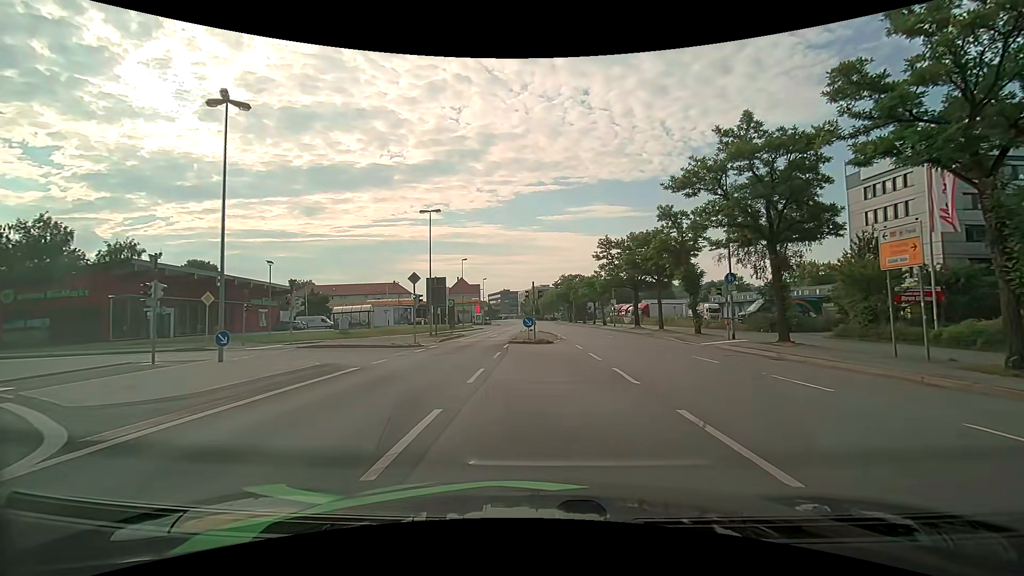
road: primary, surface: asphalt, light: Day
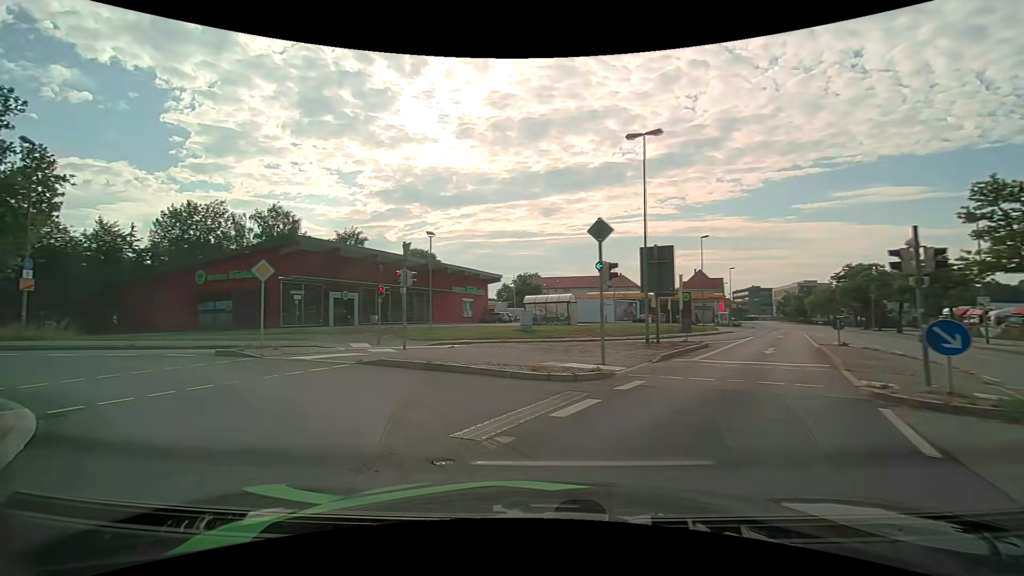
(-2.0, +16.2) m; -26°
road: primary_link
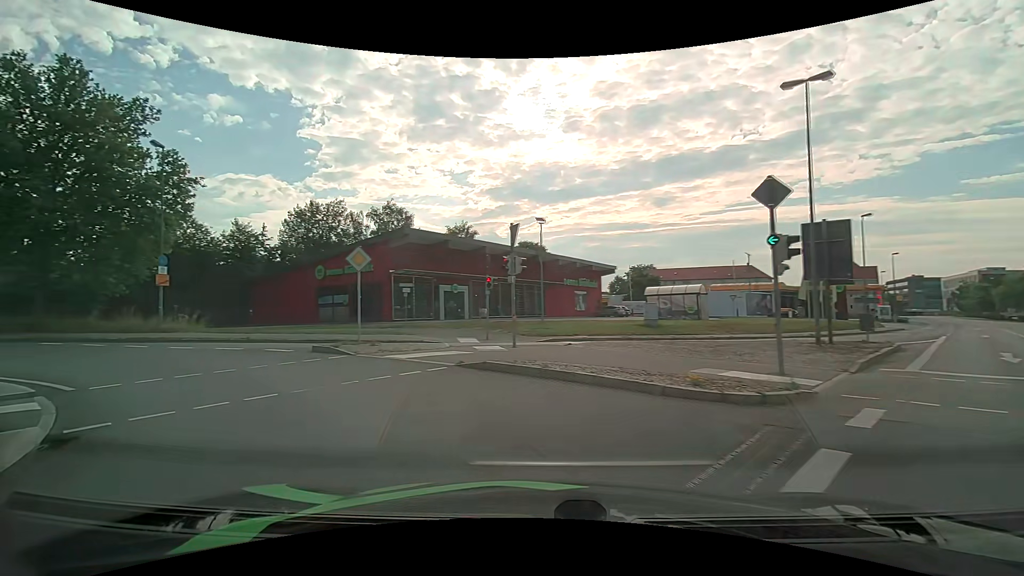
(-0.3, +3.0) m; -14°
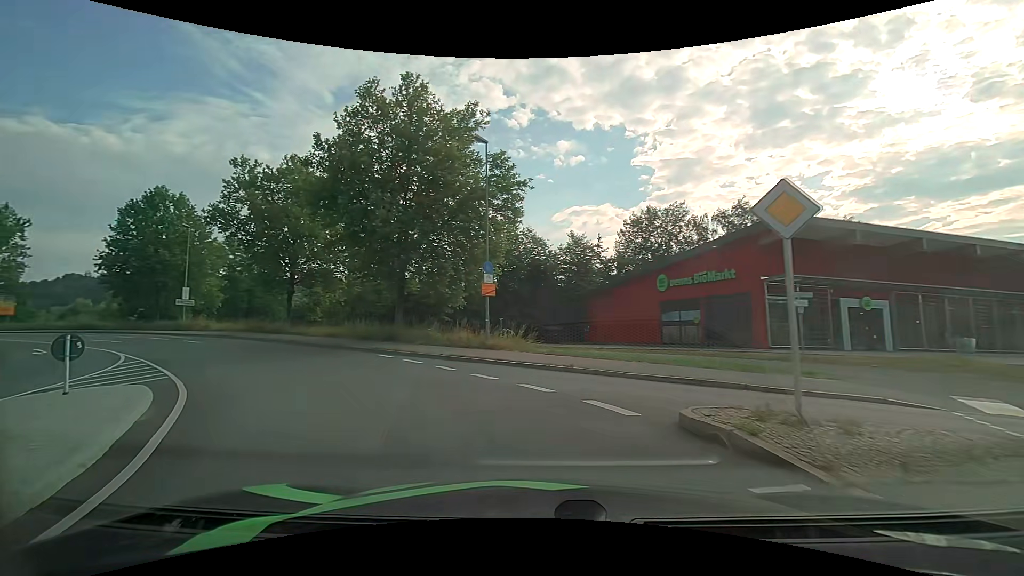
(-3.0, +9.0) m; -37°
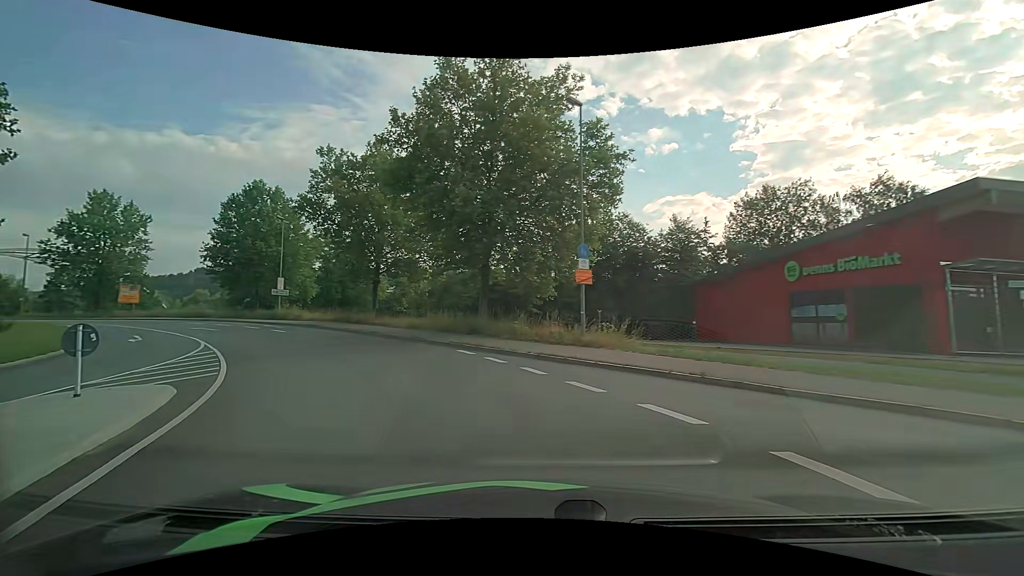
(-0.3, +3.4) m; -10°
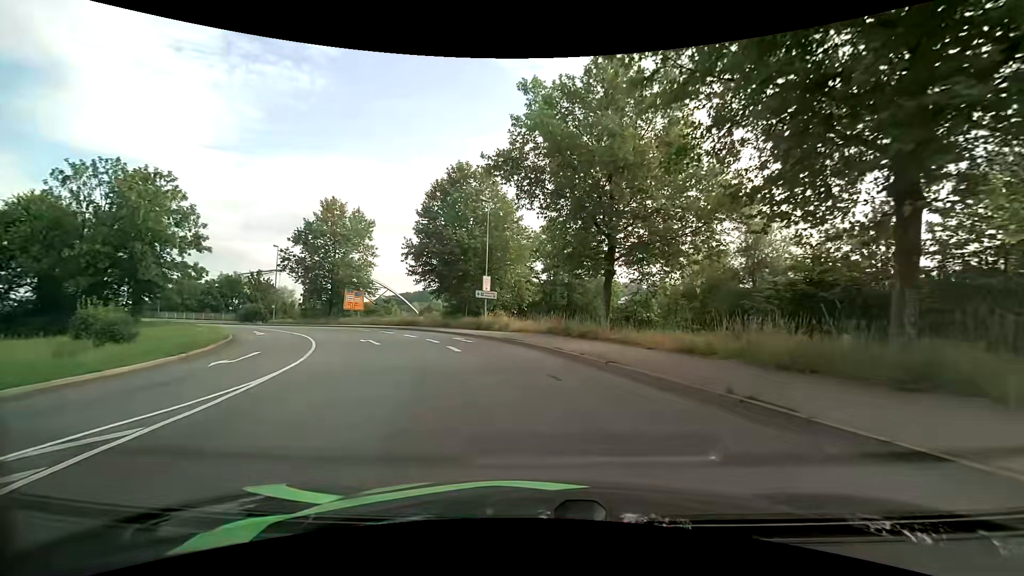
(-4.4, +16.1) m; -26°
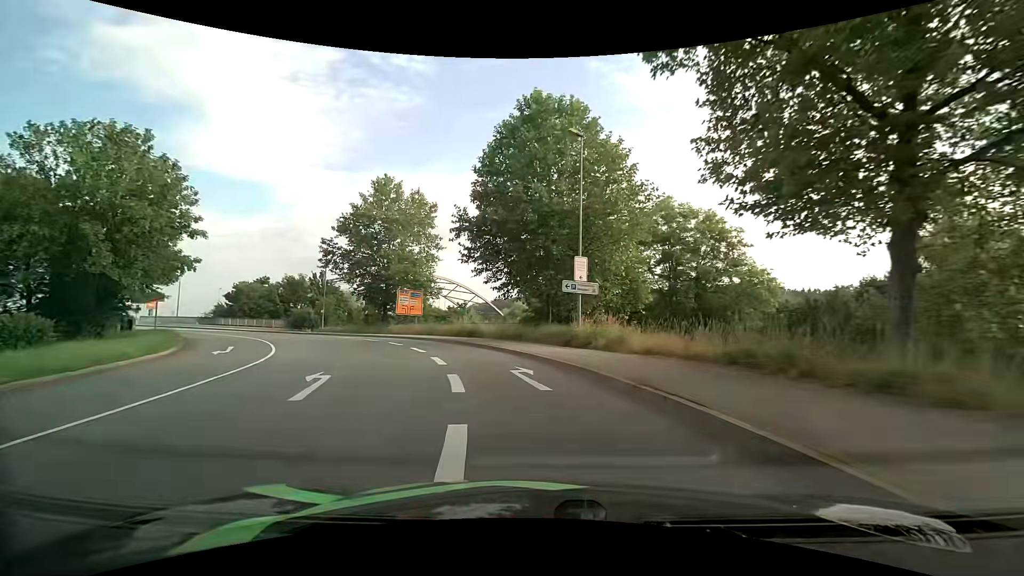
(-1.3, +15.5) m; -10°
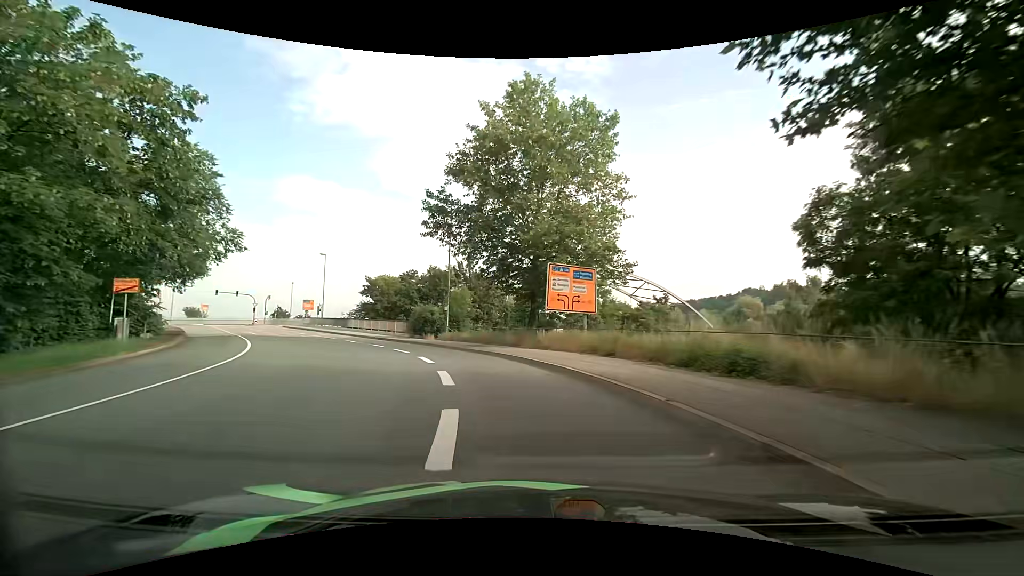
(-4.3, +22.4) m; -21°
(-1, +10) (-3, +20) (-8, +29) (-13, +37) (-18, +45) (-24, +54) (-30, +62) (-36, +70) (-42, +78) (-46, +87) m
